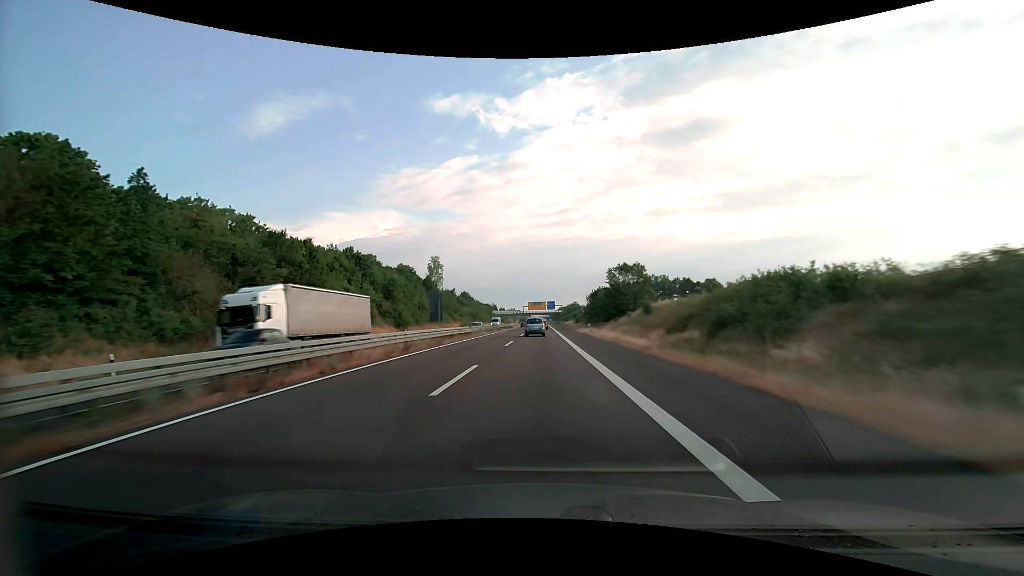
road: trunk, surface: asphalt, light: Day
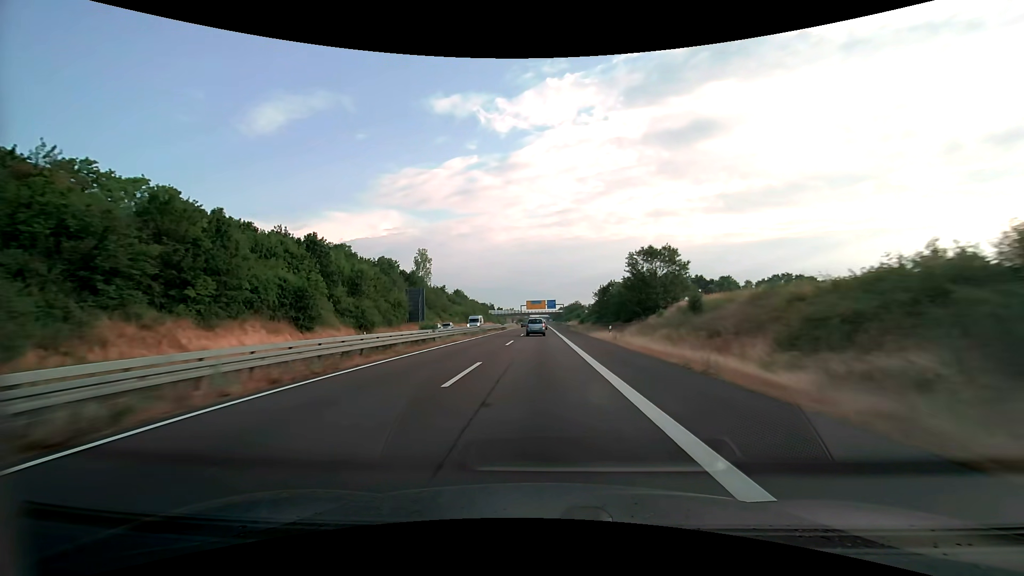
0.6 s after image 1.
(0.0, +16.8) m; 0°
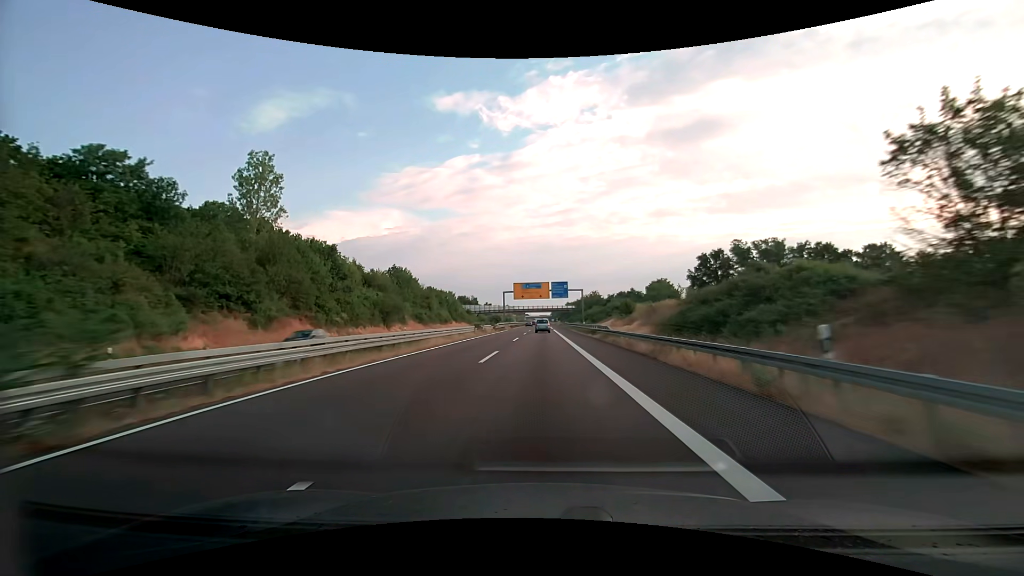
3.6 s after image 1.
(-0.1, +84.1) m; 0°
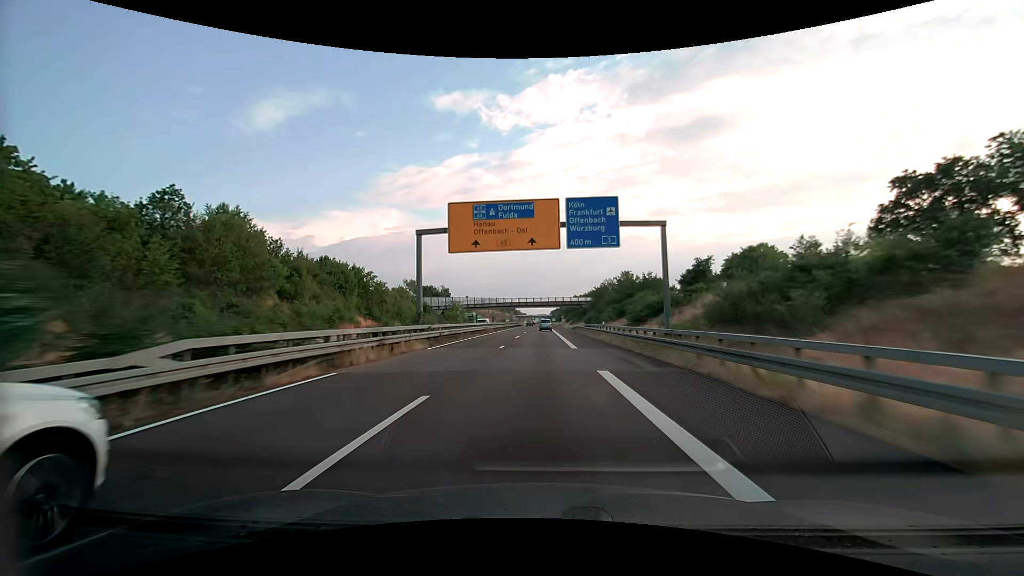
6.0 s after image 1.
(+0.1, +67.4) m; 0°
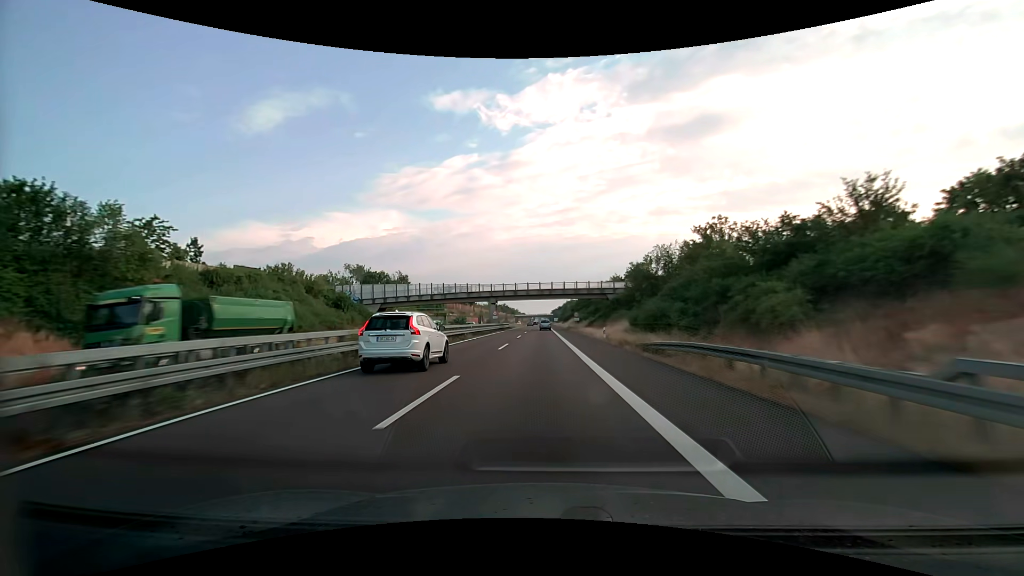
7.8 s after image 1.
(-0.1, +50.6) m; 0°
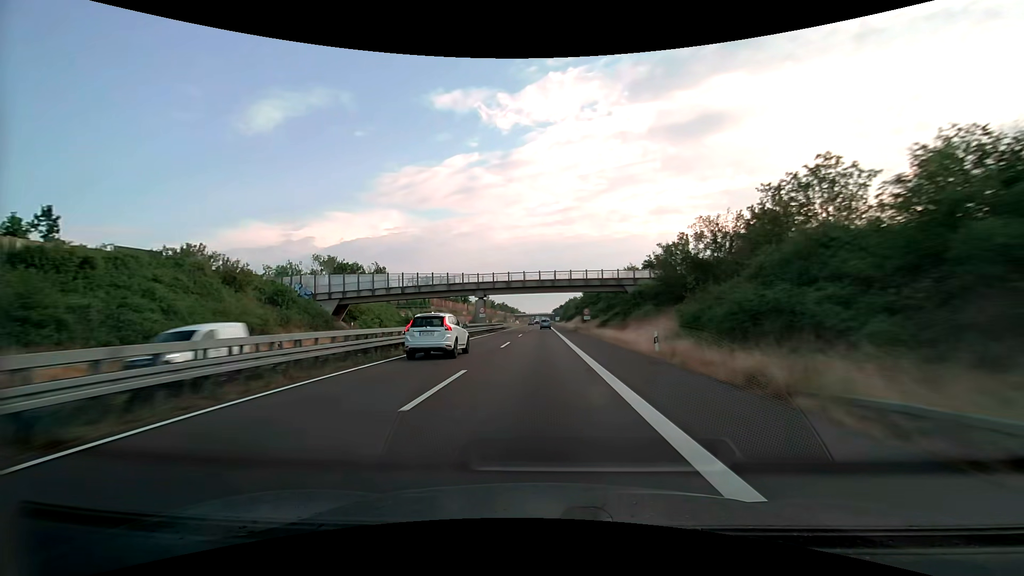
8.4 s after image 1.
(0.0, +16.8) m; 0°
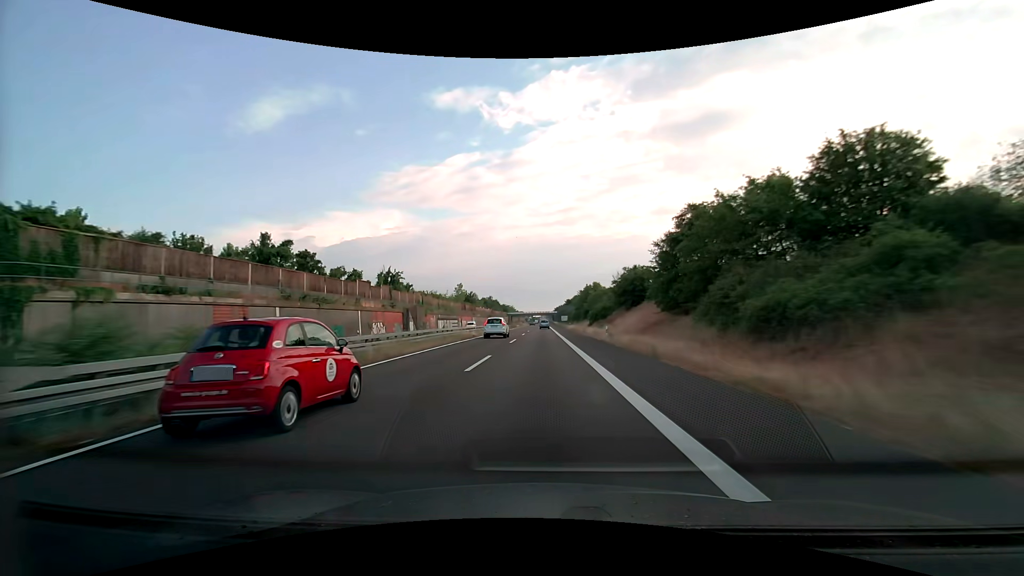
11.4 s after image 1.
(0.0, +84.1) m; 0°
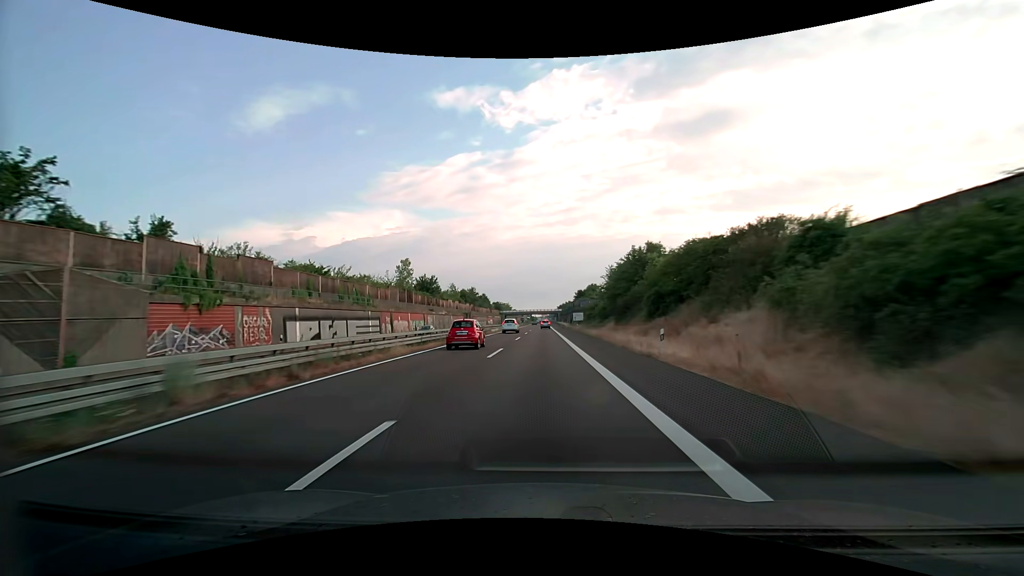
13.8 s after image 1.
(-0.2, +66.9) m; 0°
(0, +10) (0, +20) (0, +30) (0, +40) (0, +50) (0, +60) (0, +70) (0, +80) (0, +90) (0, +100) m
